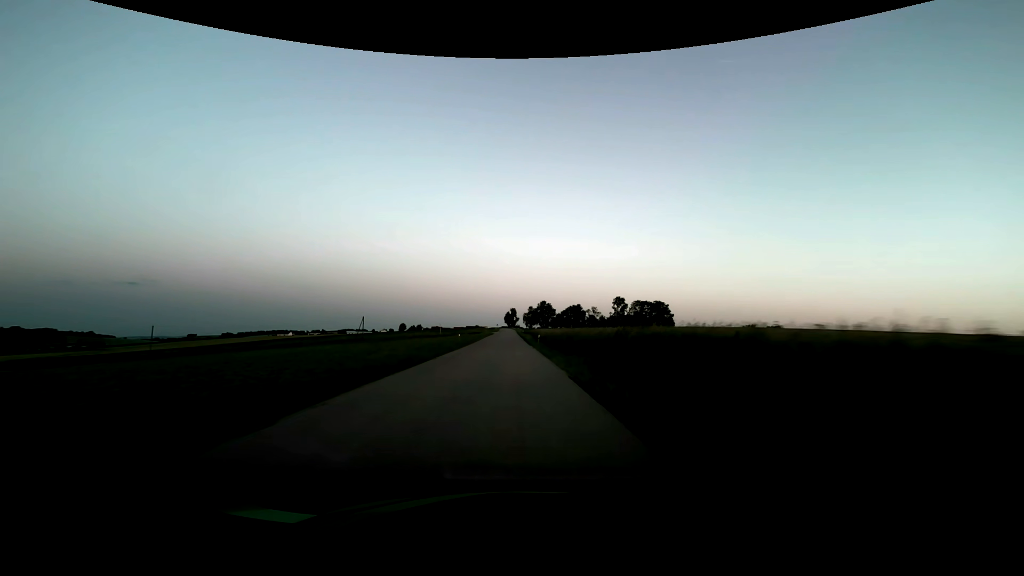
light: Dusk
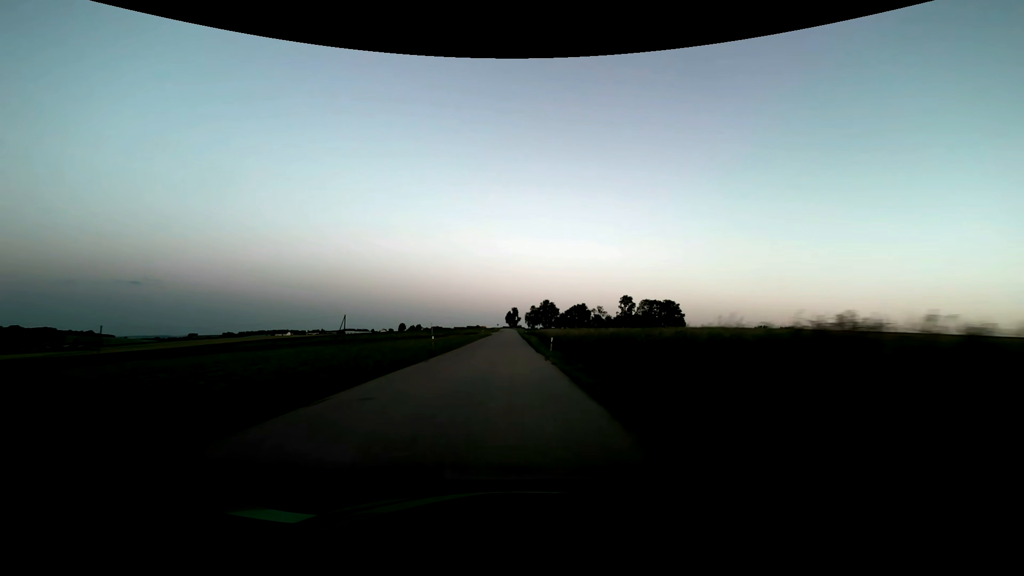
(0.0, +13.9) m; 0°
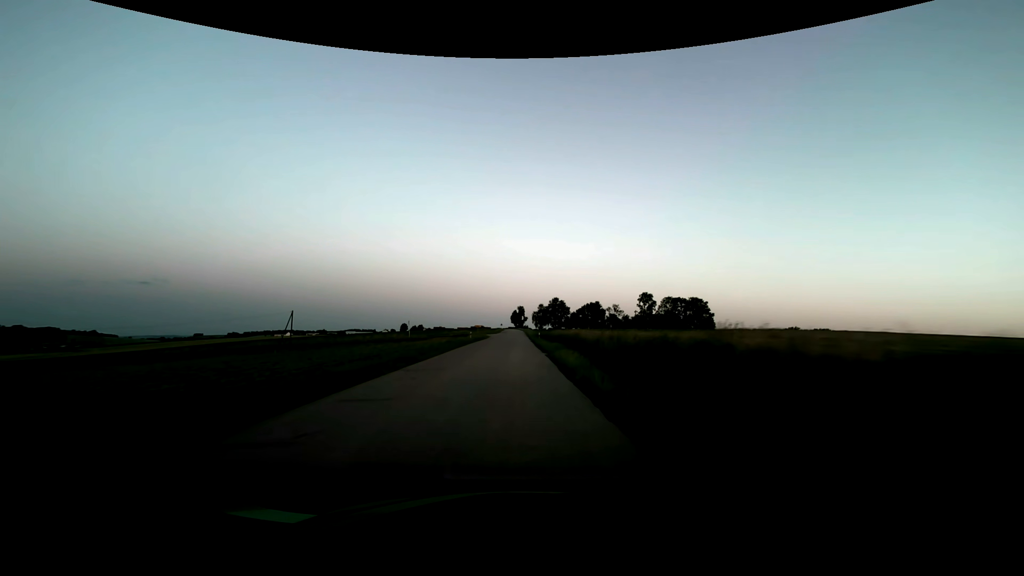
(-0.2, +27.7) m; -1°
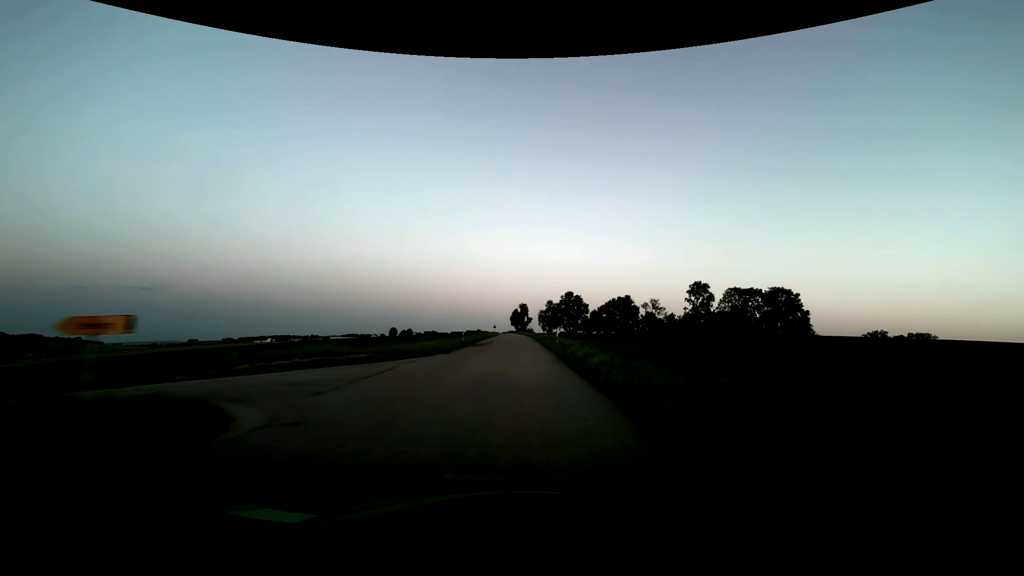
(-0.3, +67.8) m; 0°
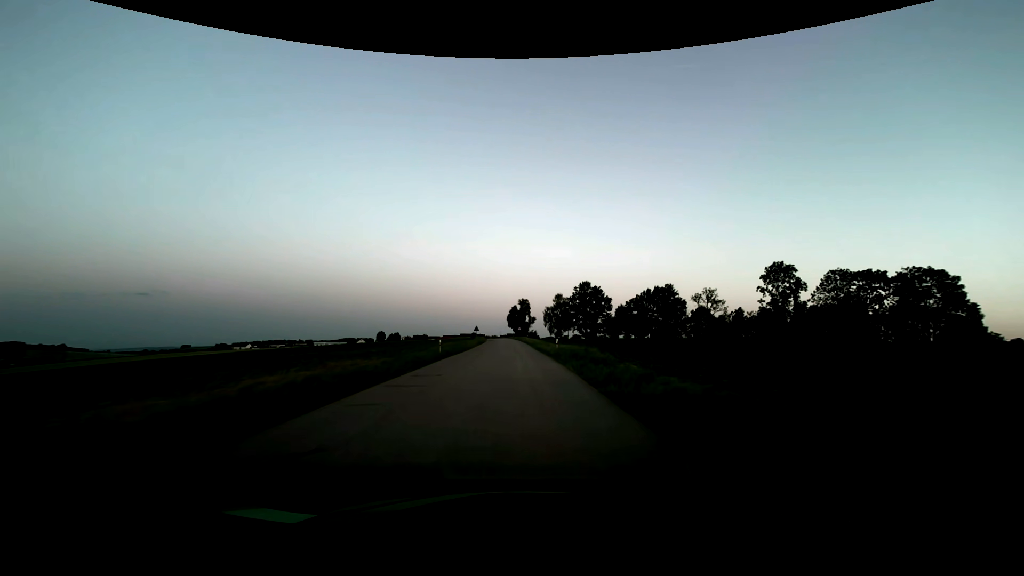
(-0.1, +52.7) m; 0°
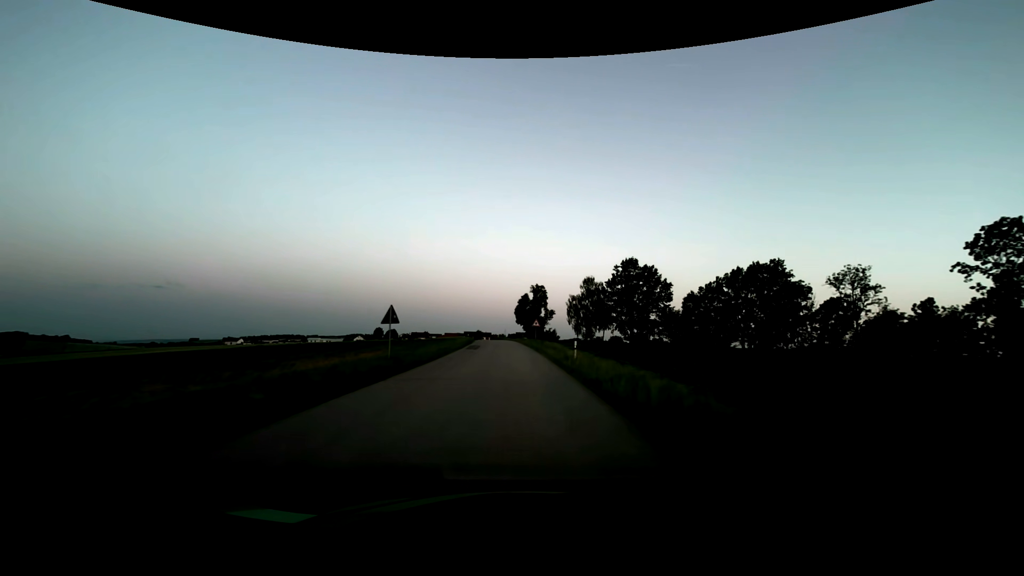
(-0.3, +51.1) m; -1°
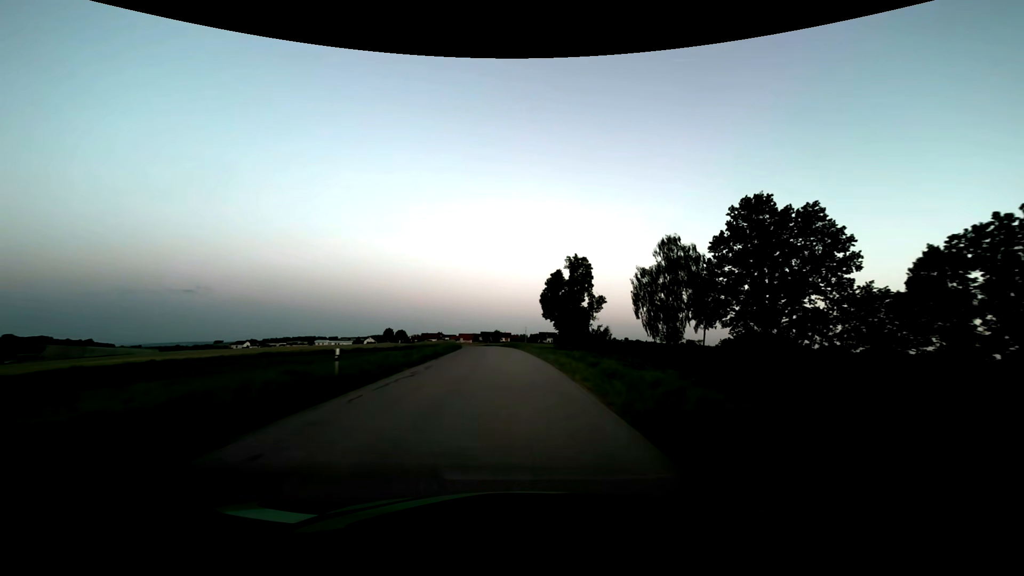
(-0.8, +49.4) m; -2°
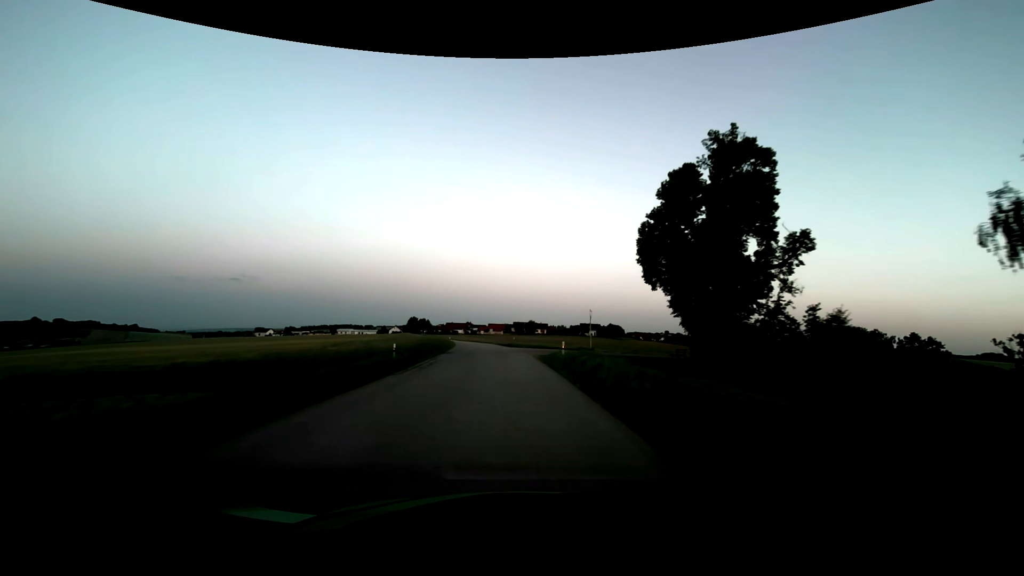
(-1.8, +48.1) m; -4°
(0, +10) (0, +20) (-1, +30) (-1, +40) (-2, +50) (-3, +60) (-4, +70) (-6, +80) (-7, +90) (-9, +99) m
